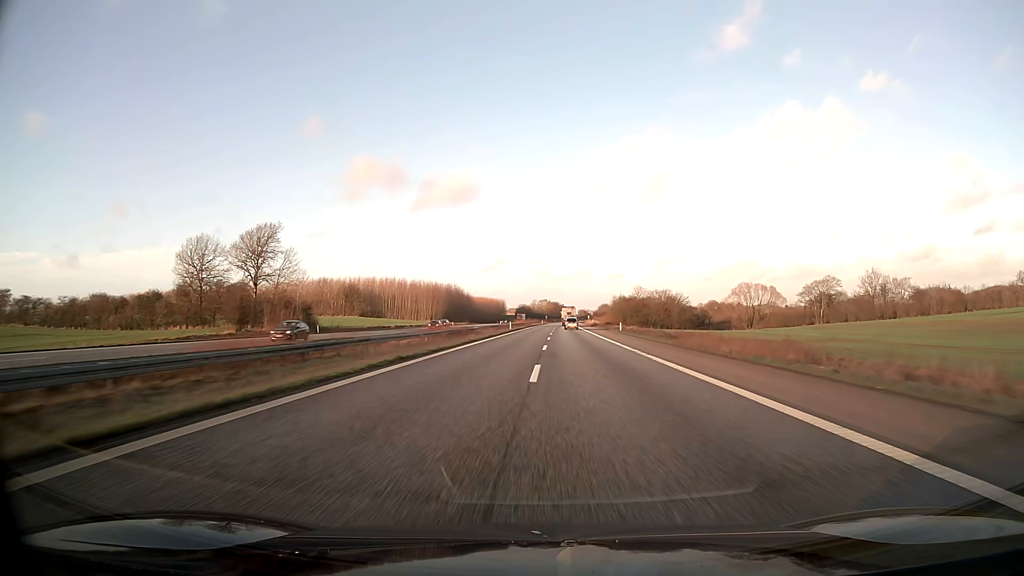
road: motorway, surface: asphalt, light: Day
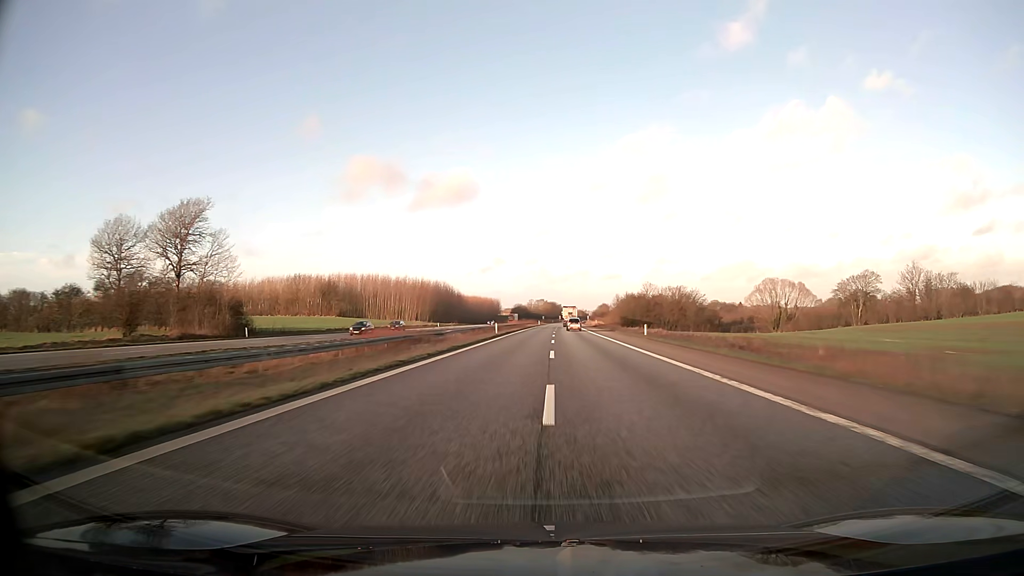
(0.0, +20.6) m; 0°
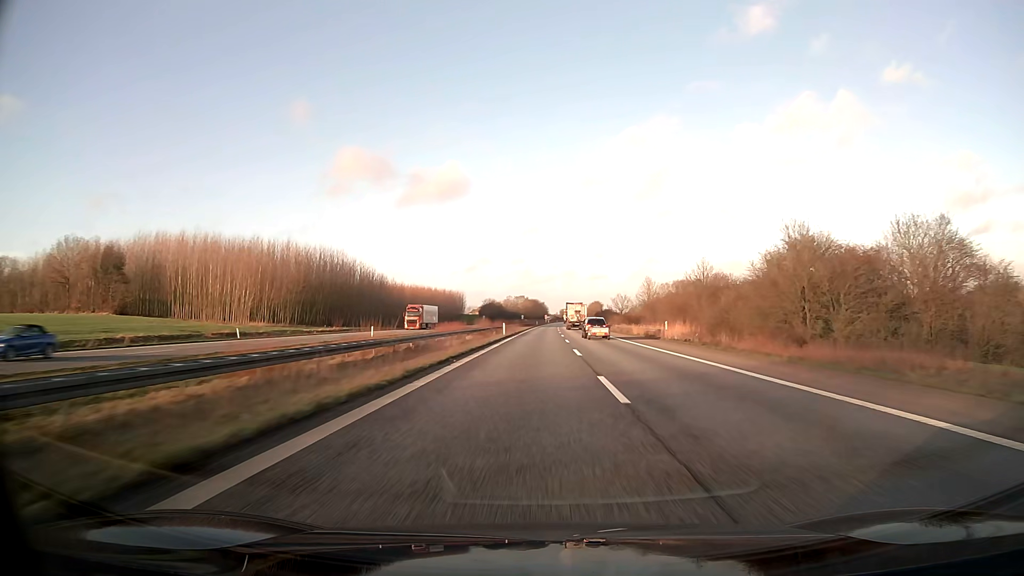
(+1.3, +103.1) m; +2°
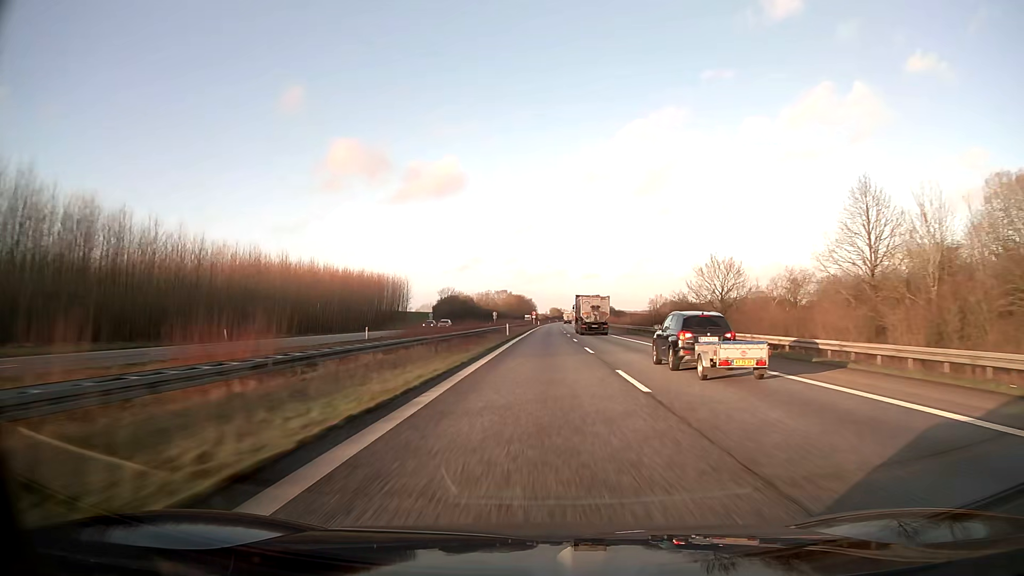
(+1.1, +103.1) m; +1°
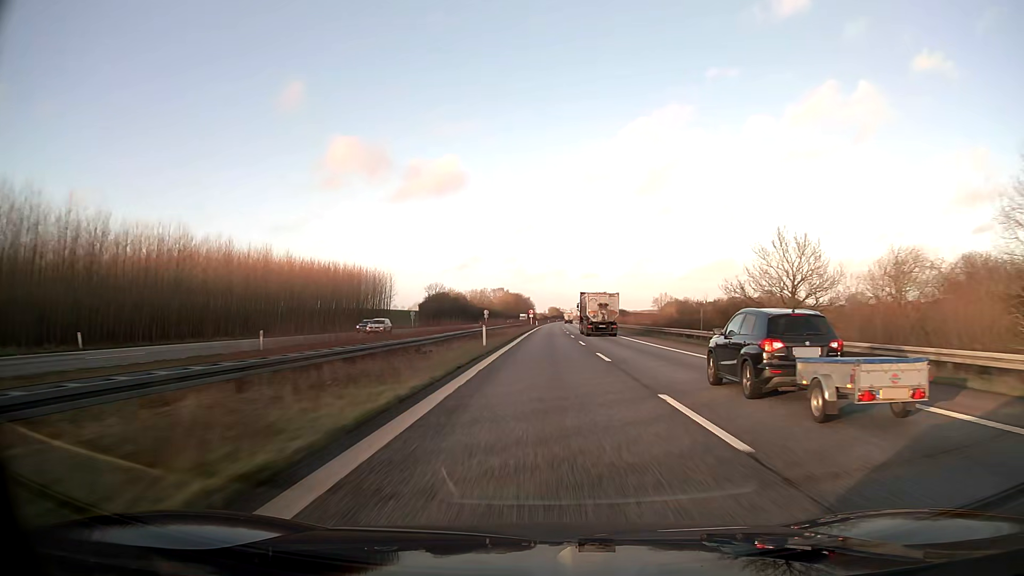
(0.0, +20.6) m; 0°
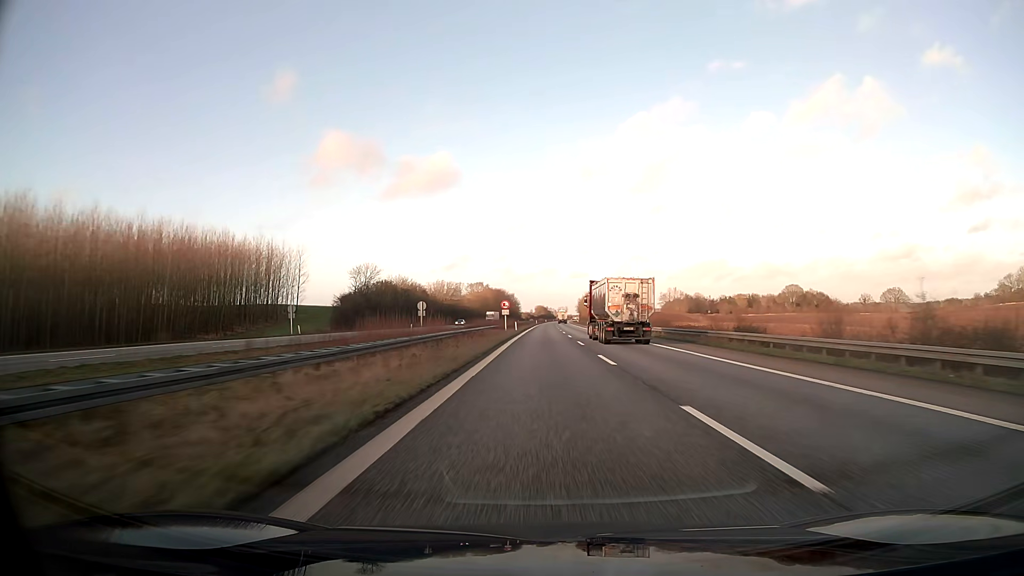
(+0.6, +61.9) m; +1°
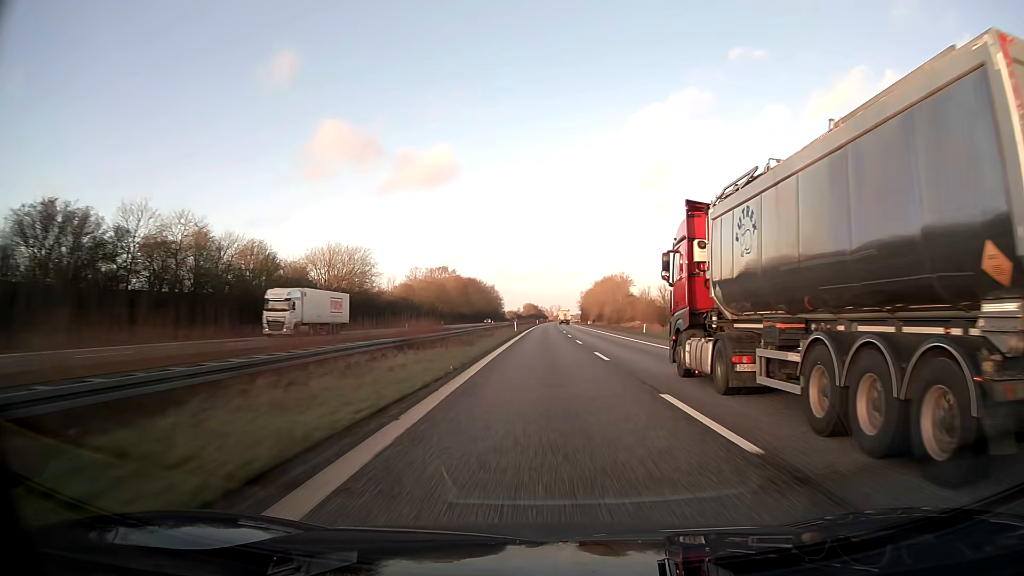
(+0.6, +103.3) m; +1°
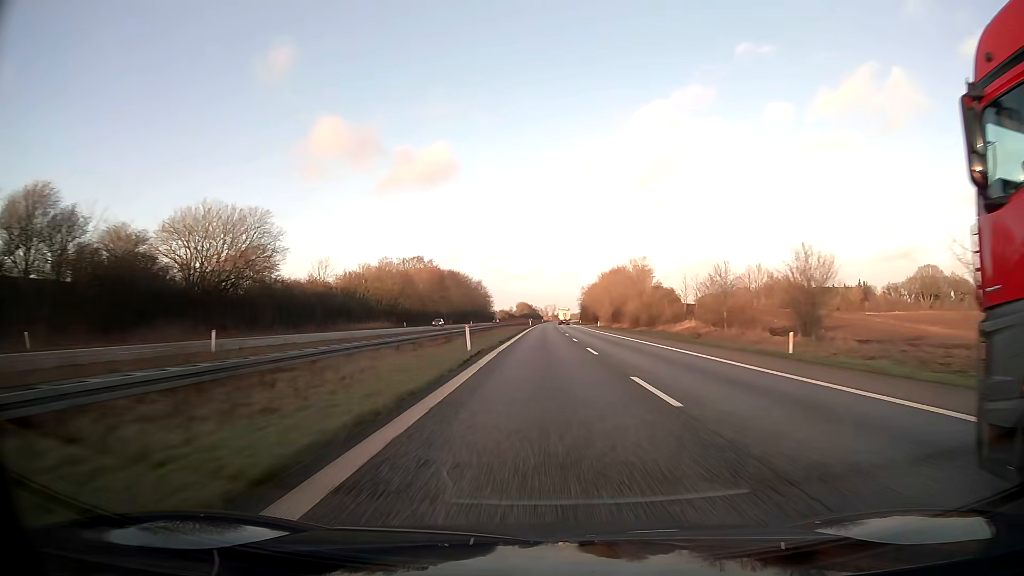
(+0.2, +41.3) m; 0°
(0, +10) (0, +20) (0, +30) (0, +40) (0, +50) (0, +60) (0, +70) (+1, +80) (+1, +90) (+1, +100) m
